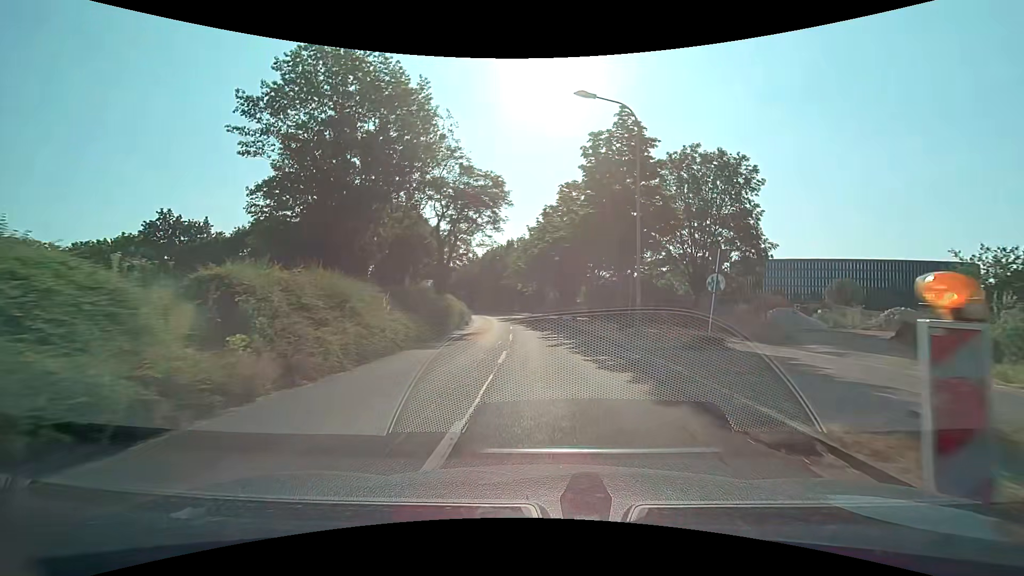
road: tertiary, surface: asphalt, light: Day
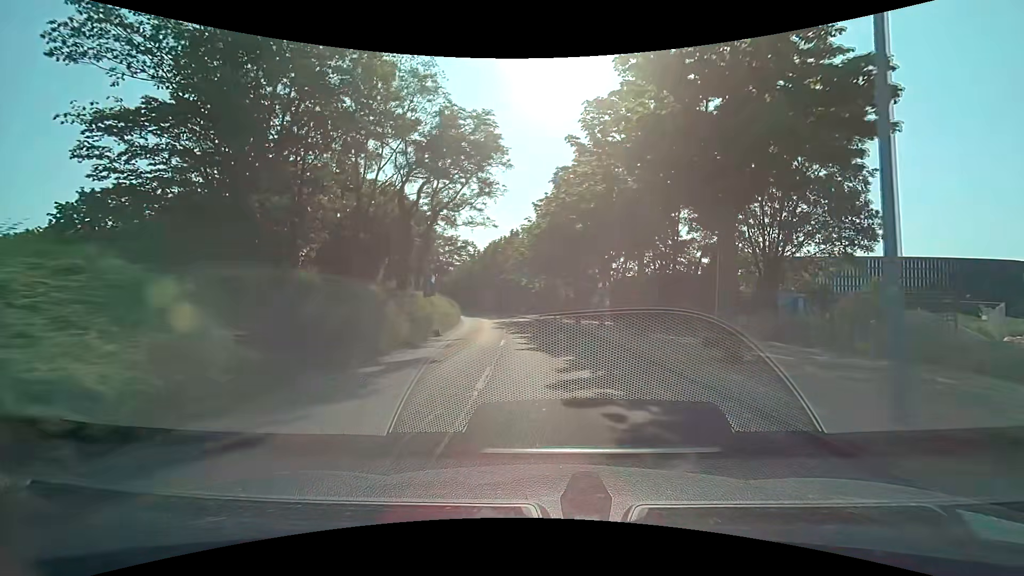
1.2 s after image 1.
(-0.1, +12.6) m; -1°
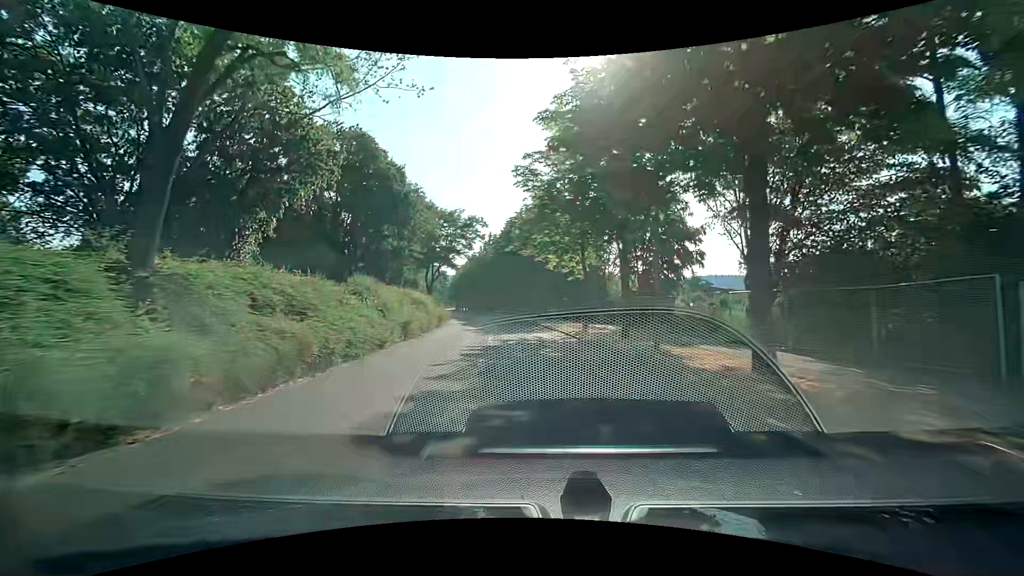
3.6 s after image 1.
(-0.6, +24.8) m; -3°
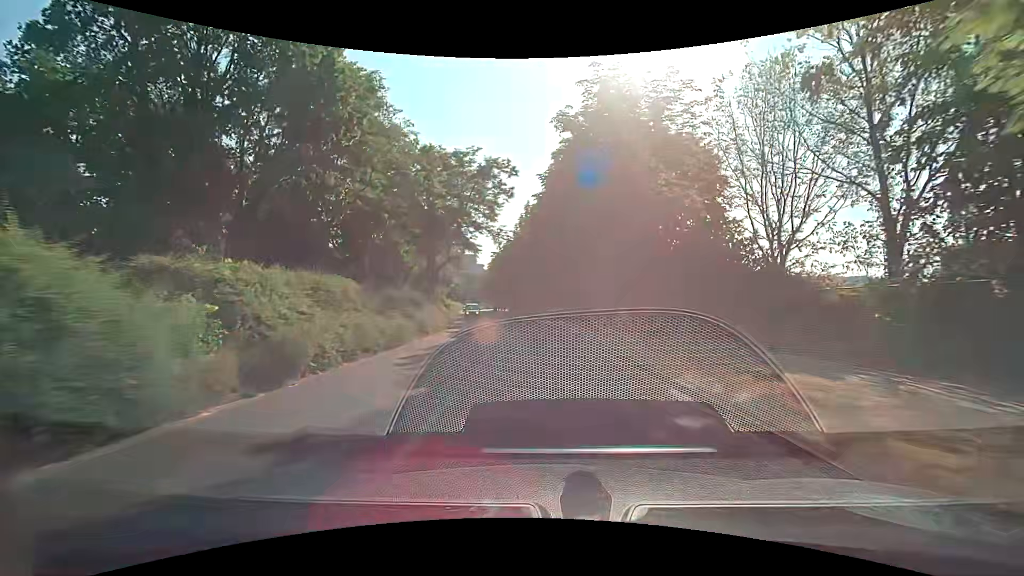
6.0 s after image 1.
(-1.3, +25.2) m; -5°
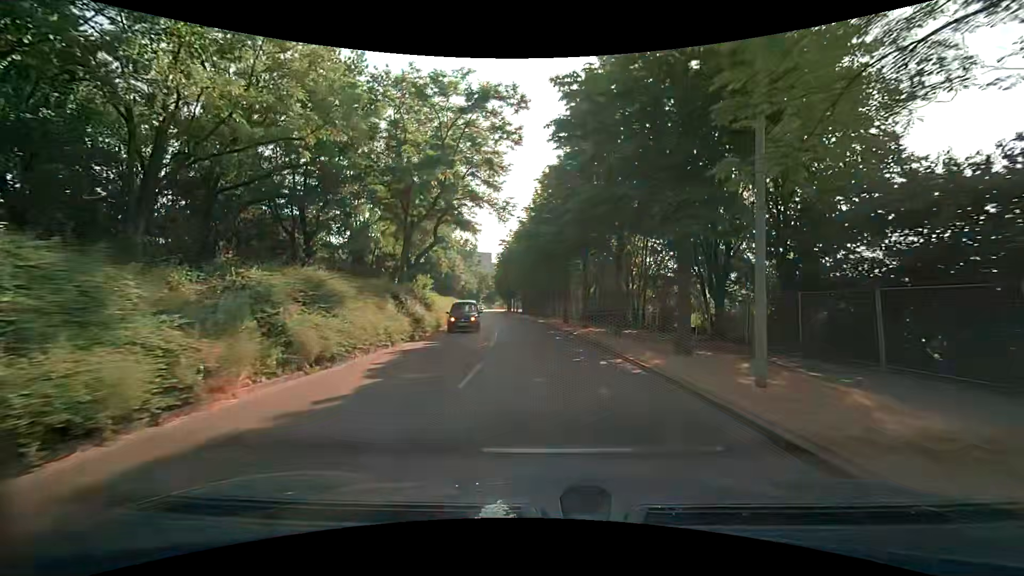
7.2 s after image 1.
(-0.3, +12.9) m; -2°
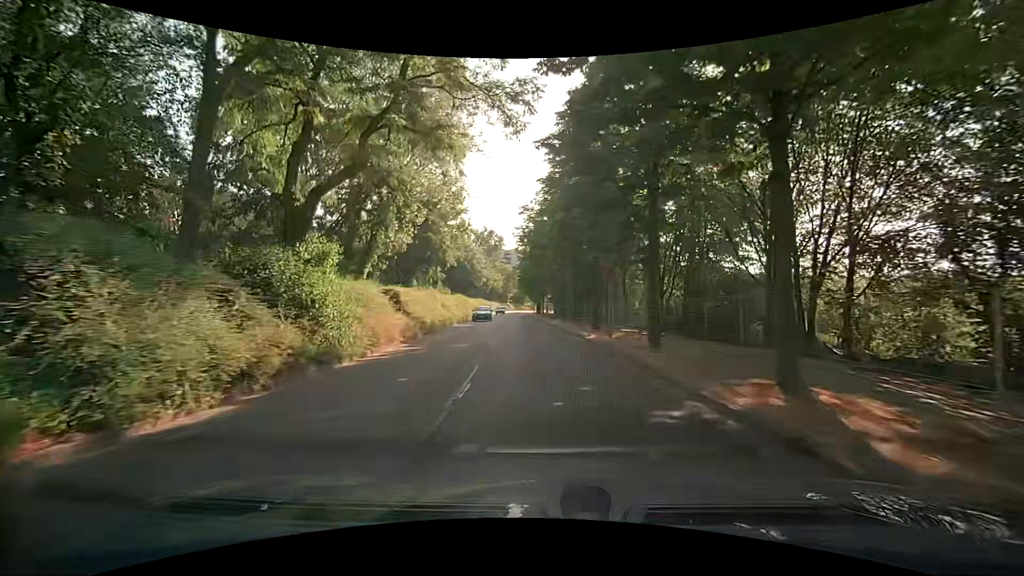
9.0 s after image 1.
(-0.7, +19.8) m; -3°
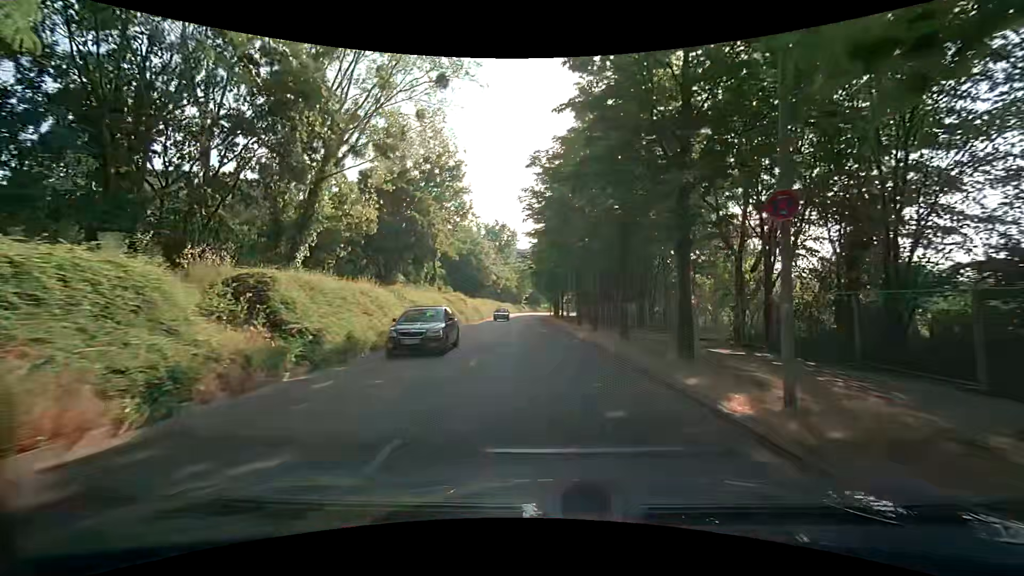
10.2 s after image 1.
(-0.3, +13.4) m; -3°
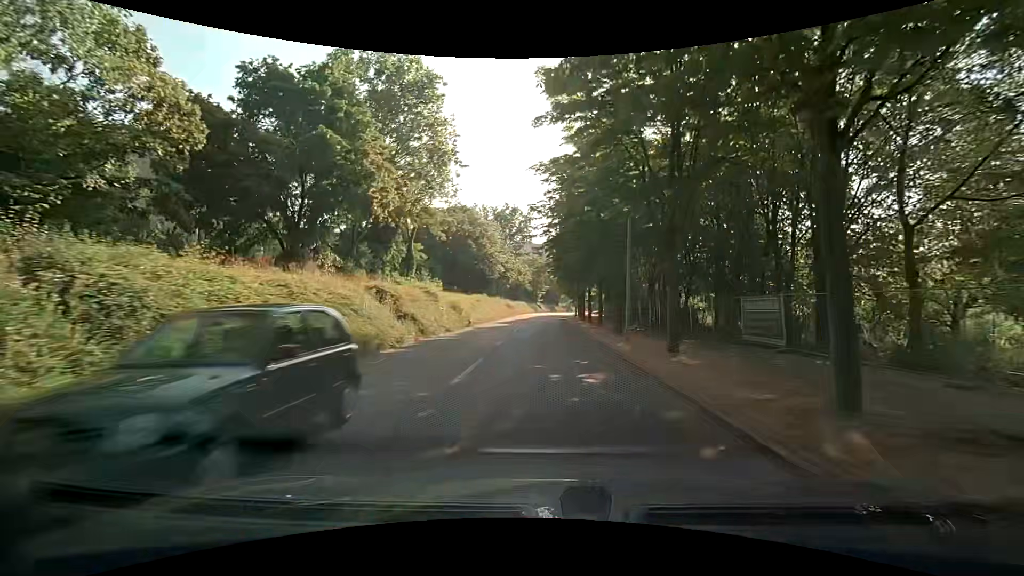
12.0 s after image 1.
(-0.1, +20.5) m; -2°
(0, +10) (0, +20) (0, +30) (0, +40) (+1, +50) (+1, +60) (+1, +70) (+2, +80) (+3, +90) (+4, +100) m
